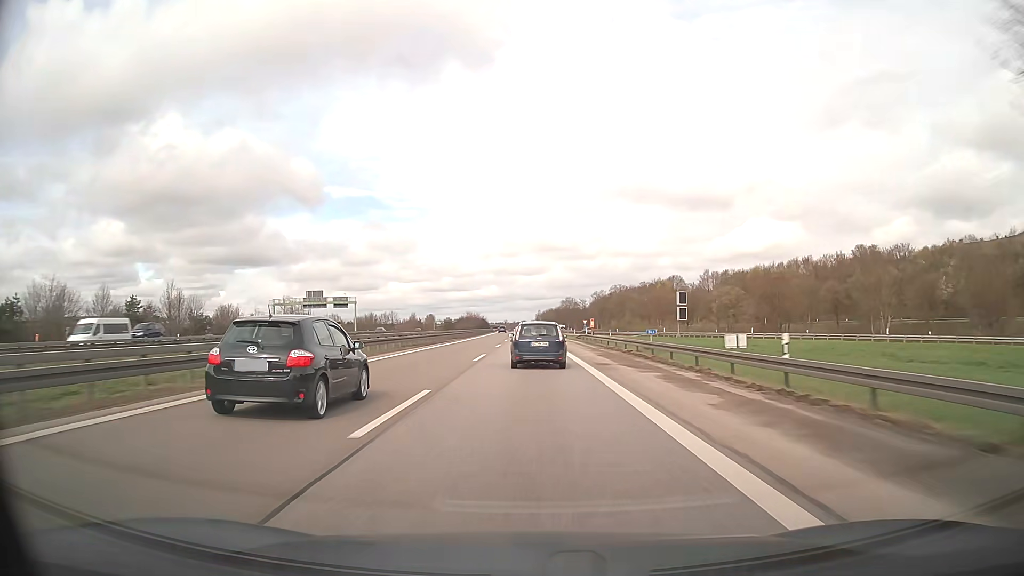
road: motorway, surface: asphalt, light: Day
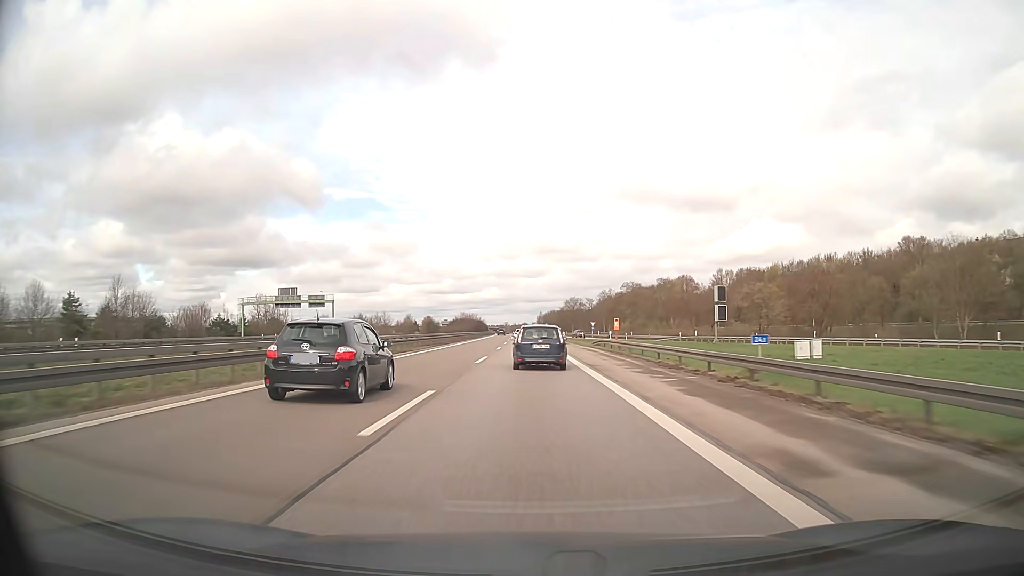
(0.0, +17.8) m; 0°
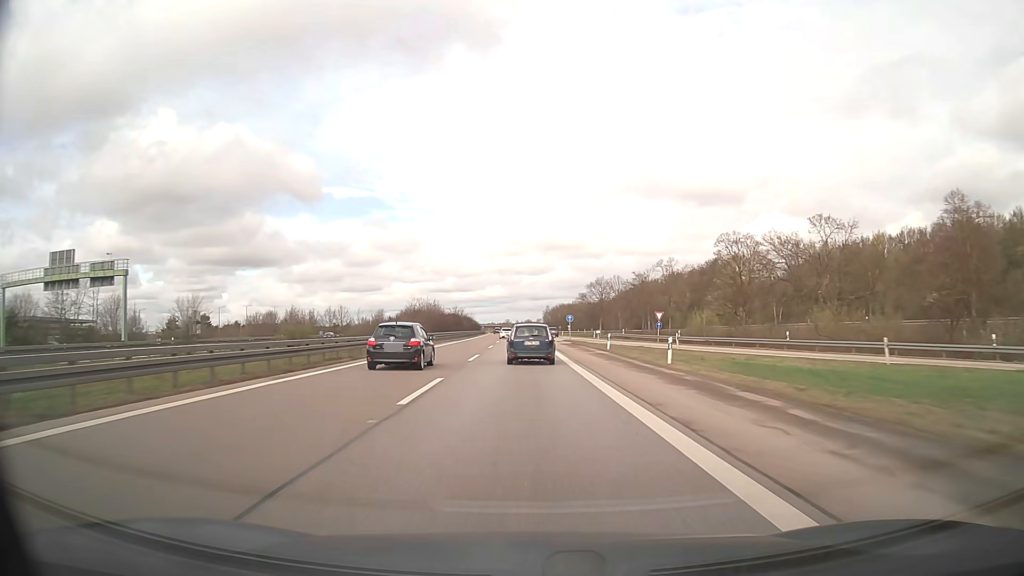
(-0.1, +71.2) m; 0°
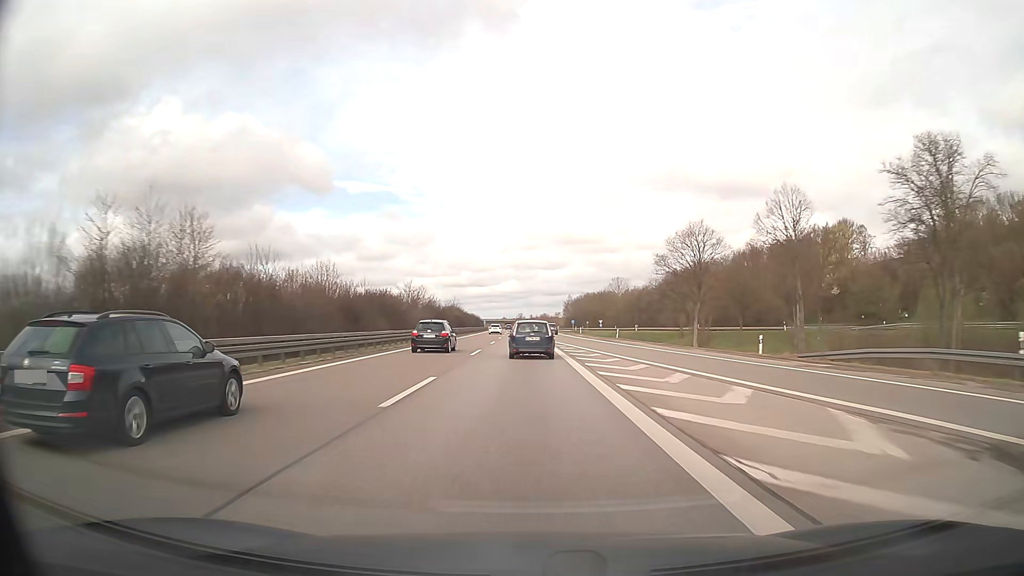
(-0.7, +70.9) m; -1°
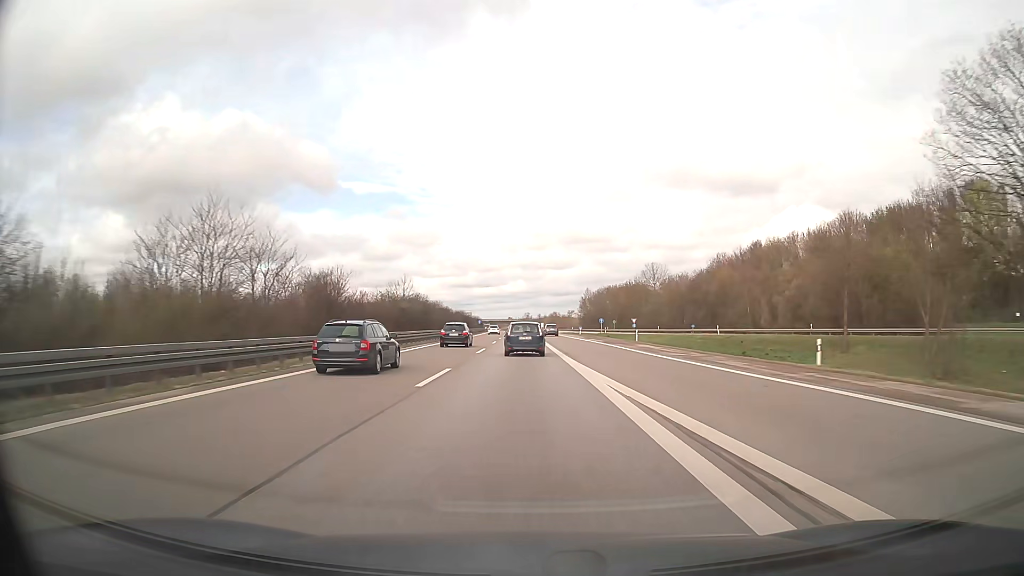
(-0.3, +50.1) m; -1°
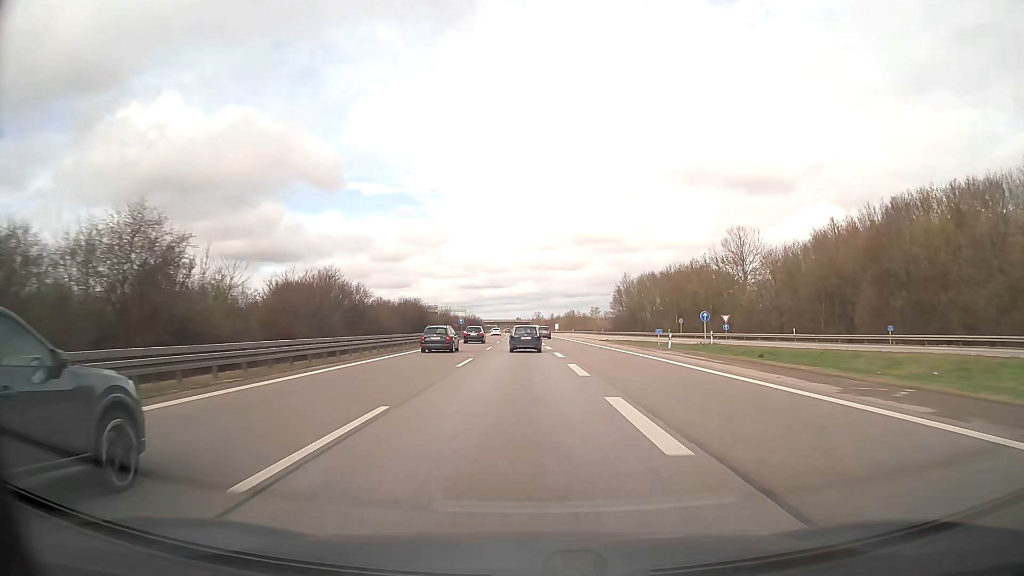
(-0.4, +63.3) m; -1°
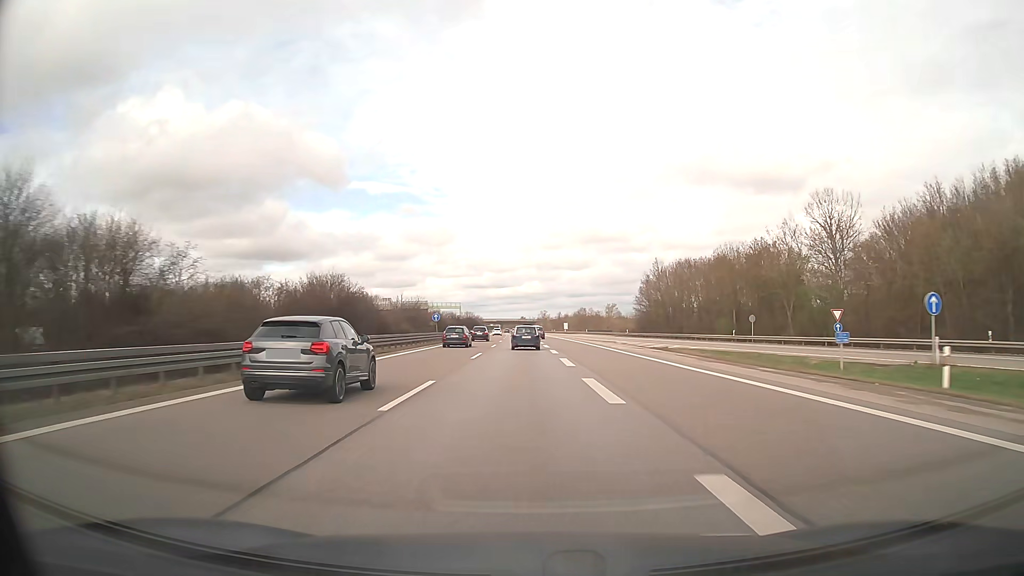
(-0.2, +31.1) m; -1°
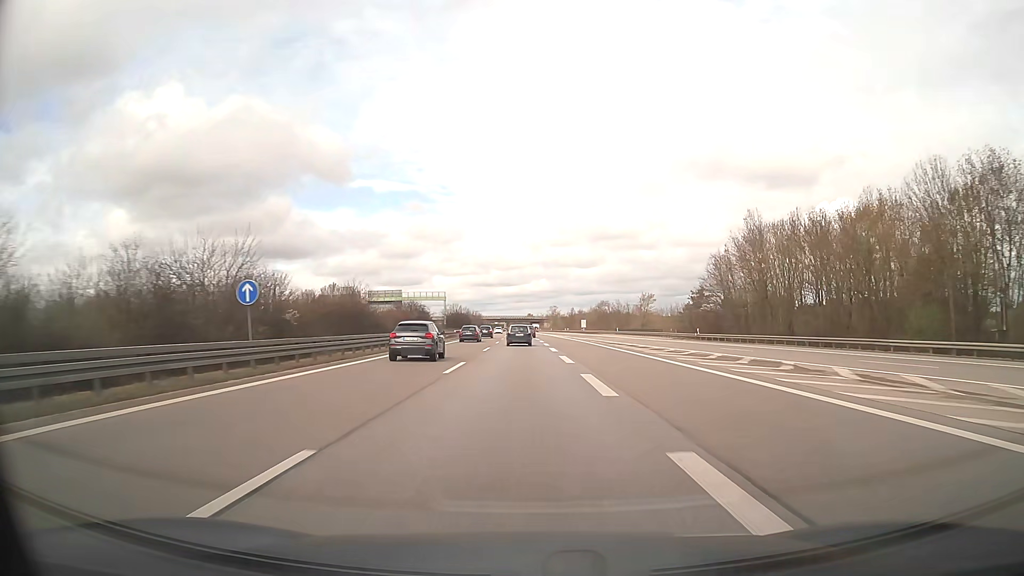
(-0.3, +47.1) m; -1°
(0, +10) (0, +20) (0, +30) (0, +40) (-1, +50) (-1, +60) (-1, +70) (-1, +80) (-1, +90) (-2, +100) m
